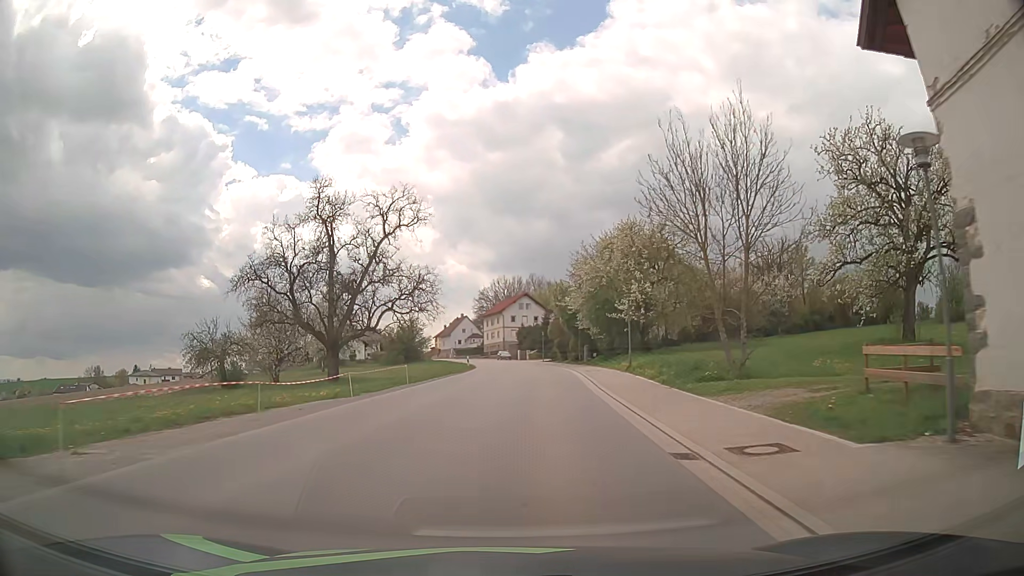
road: tertiary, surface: asphalt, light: Day
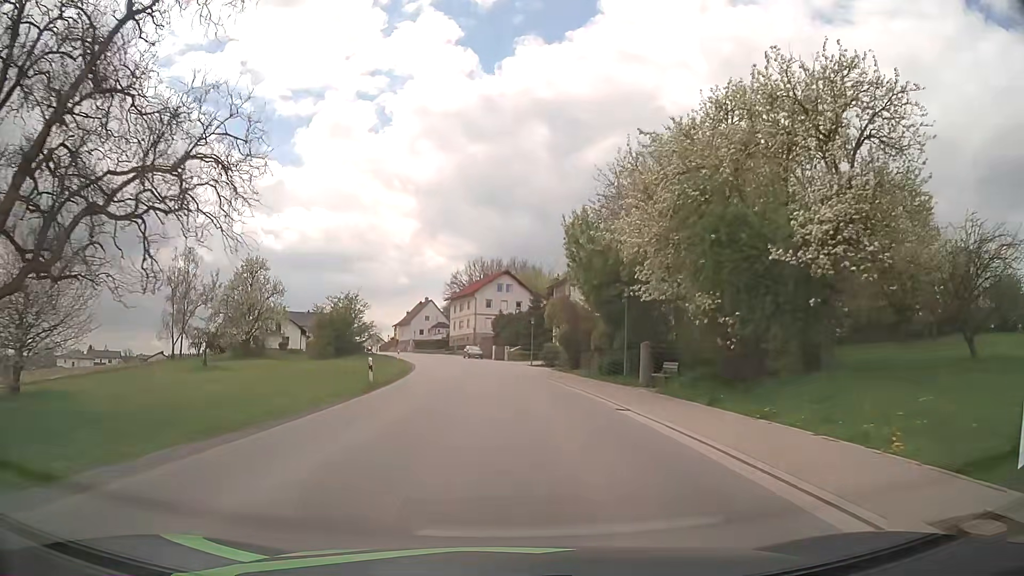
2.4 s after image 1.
(+1.0, +32.0) m; +2°
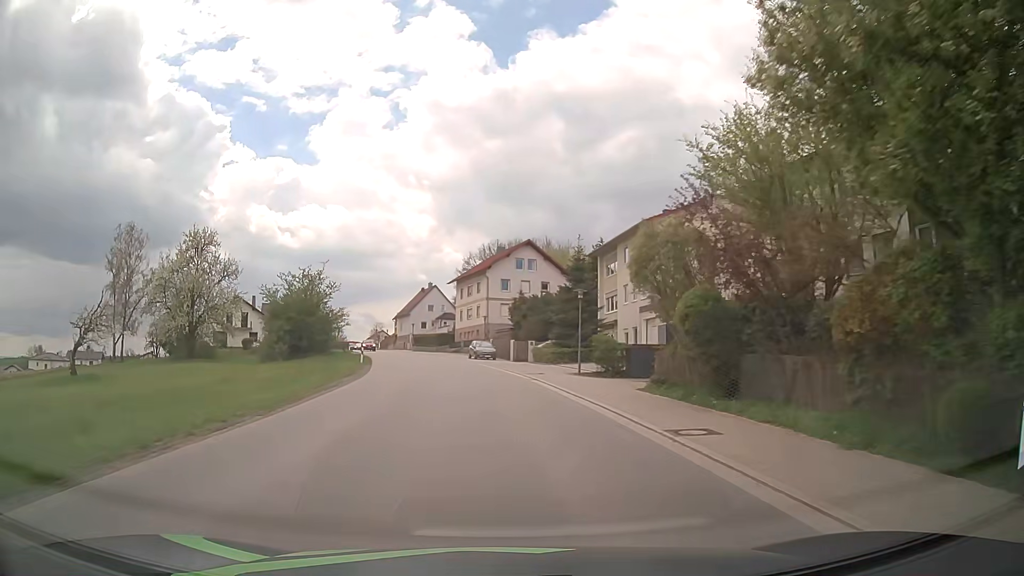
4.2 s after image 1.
(-0.2, +24.4) m; -2°
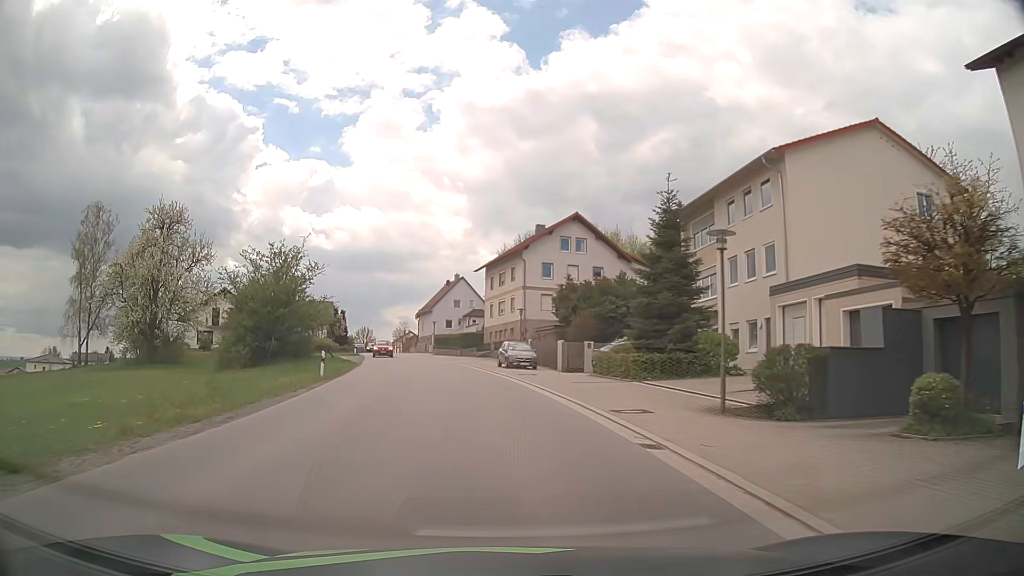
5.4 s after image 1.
(-0.4, +16.4) m; -3°
